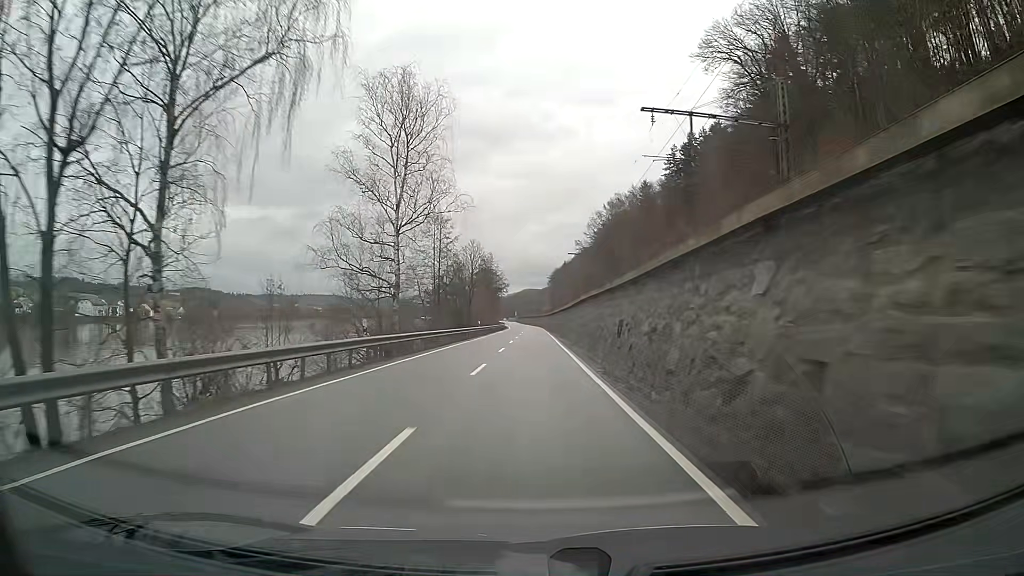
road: primary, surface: asphalt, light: Day
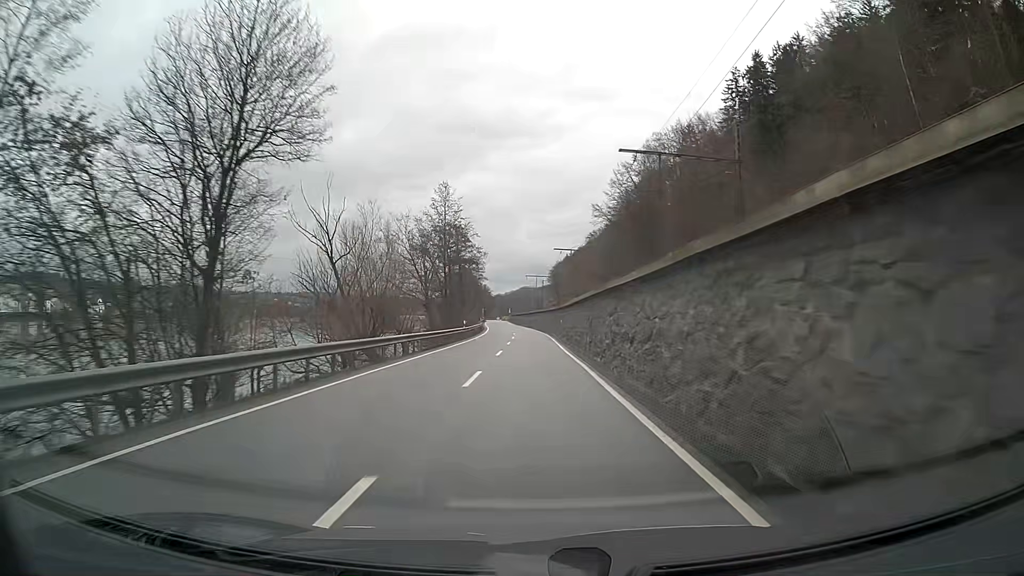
(+0.1, +62.5) m; 0°
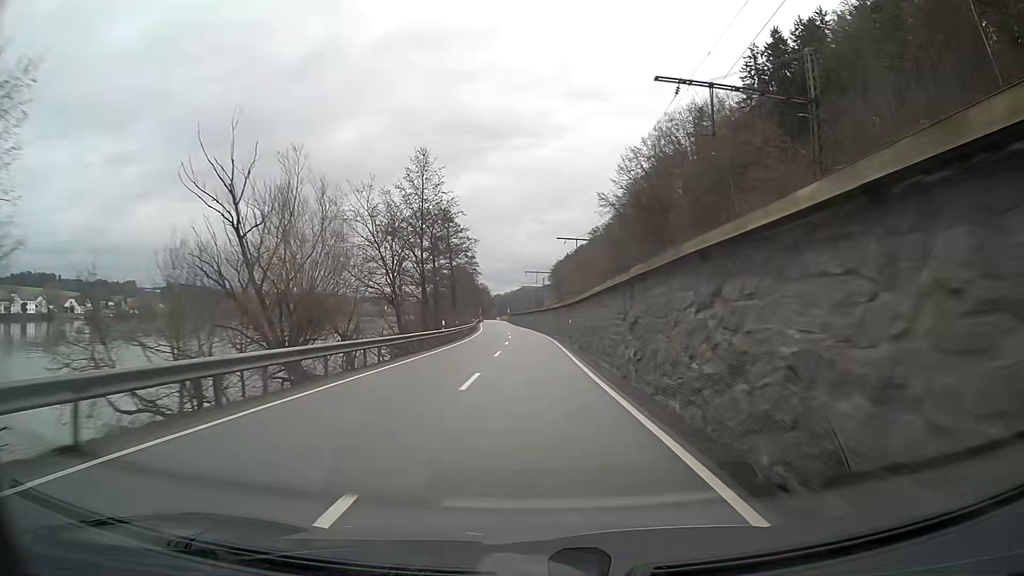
(0.0, +12.5) m; 0°
